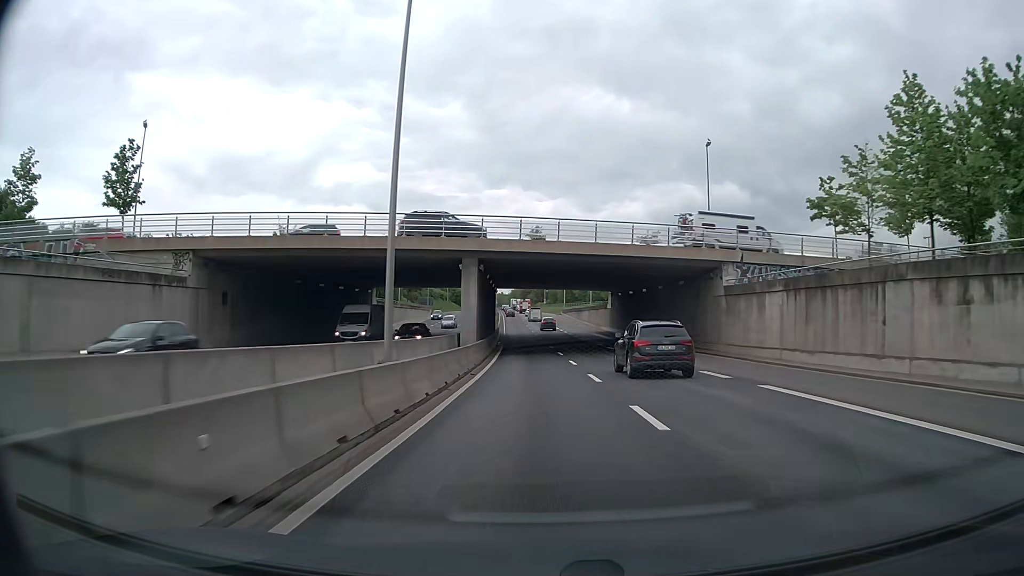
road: trunk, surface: asphalt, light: Day
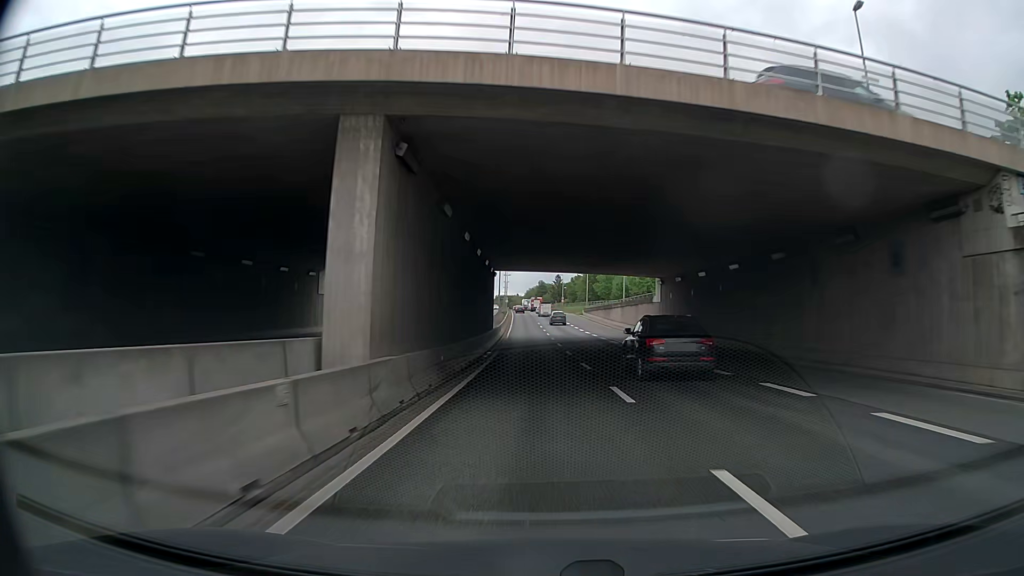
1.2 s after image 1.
(-0.2, +23.8) m; -1°
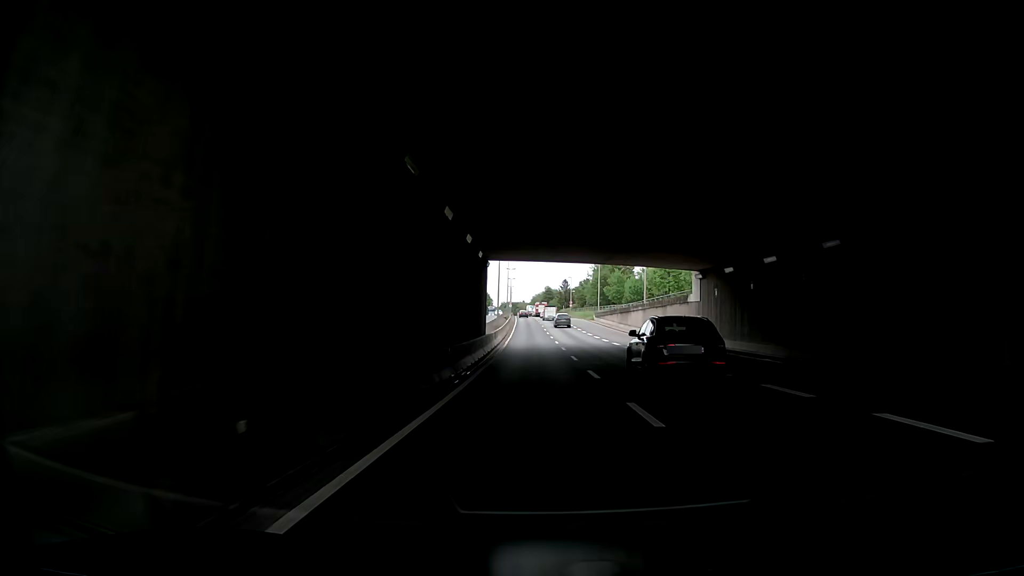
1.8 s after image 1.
(0.0, +11.9) m; +1°
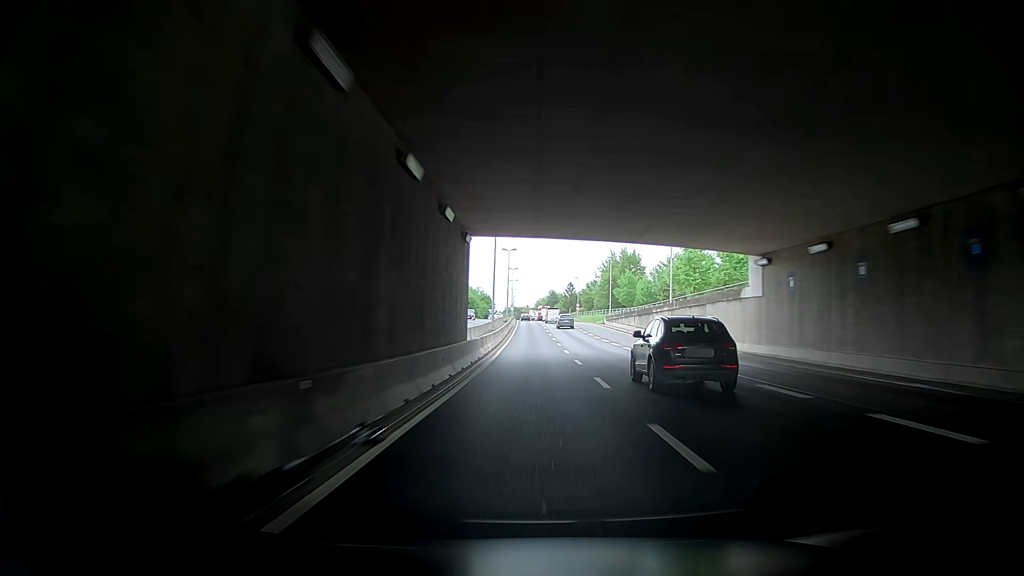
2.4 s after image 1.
(-0.3, +11.9) m; -2°
